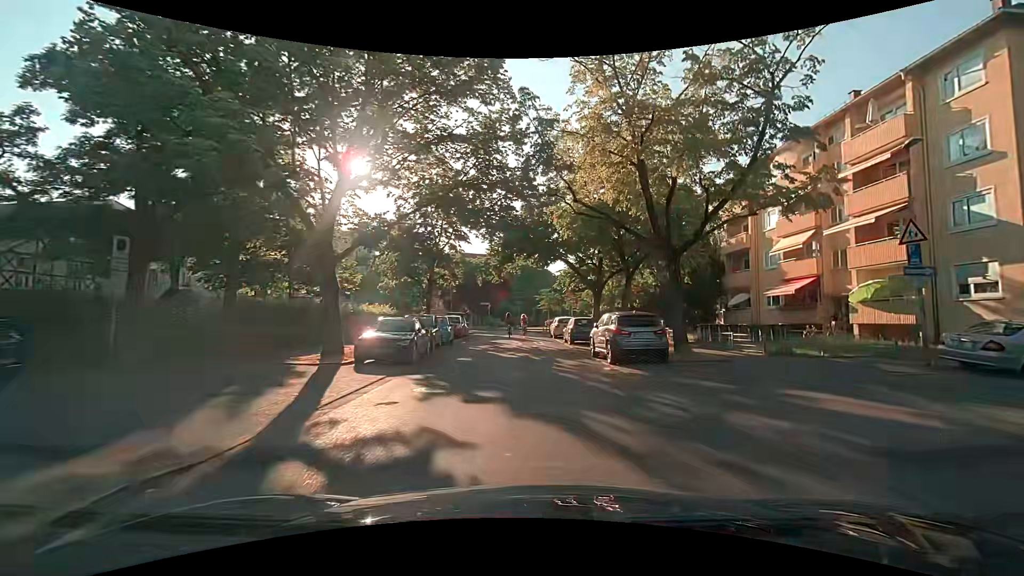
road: residential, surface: asphalt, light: Day
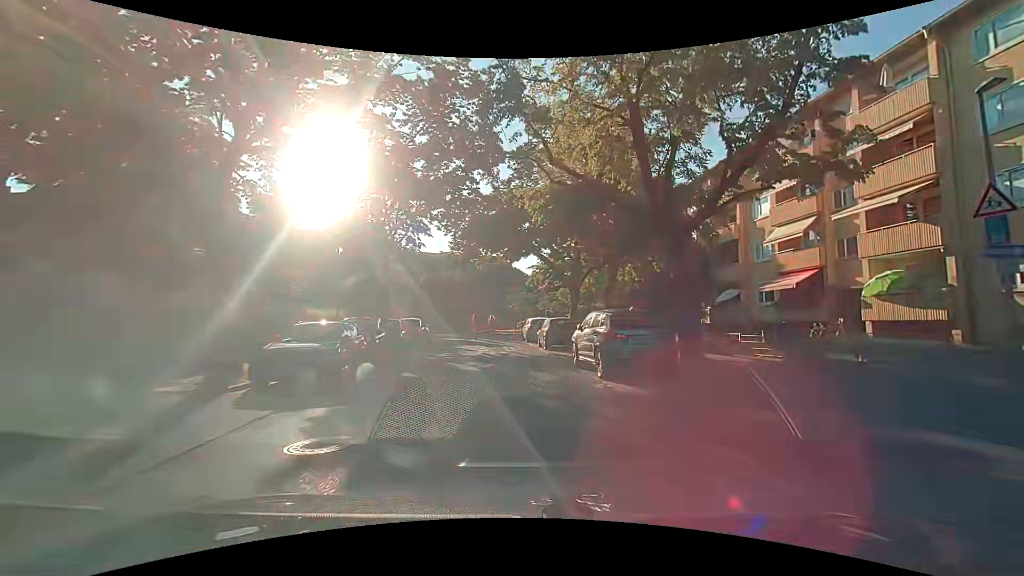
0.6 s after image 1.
(+0.1, +4.0) m; +2°
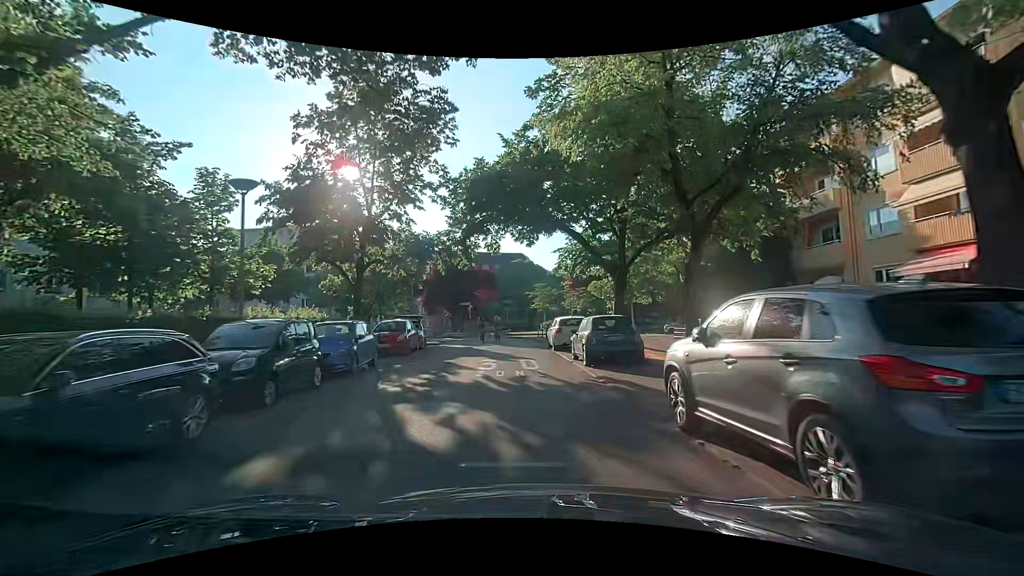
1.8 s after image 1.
(-0.2, +8.3) m; -3°
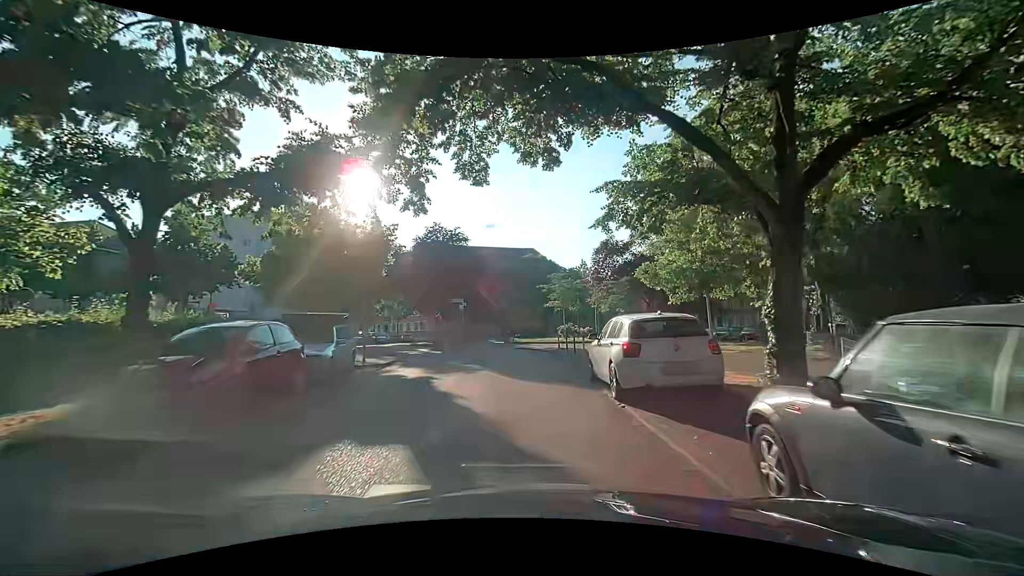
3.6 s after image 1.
(-0.2, +13.1) m; -2°
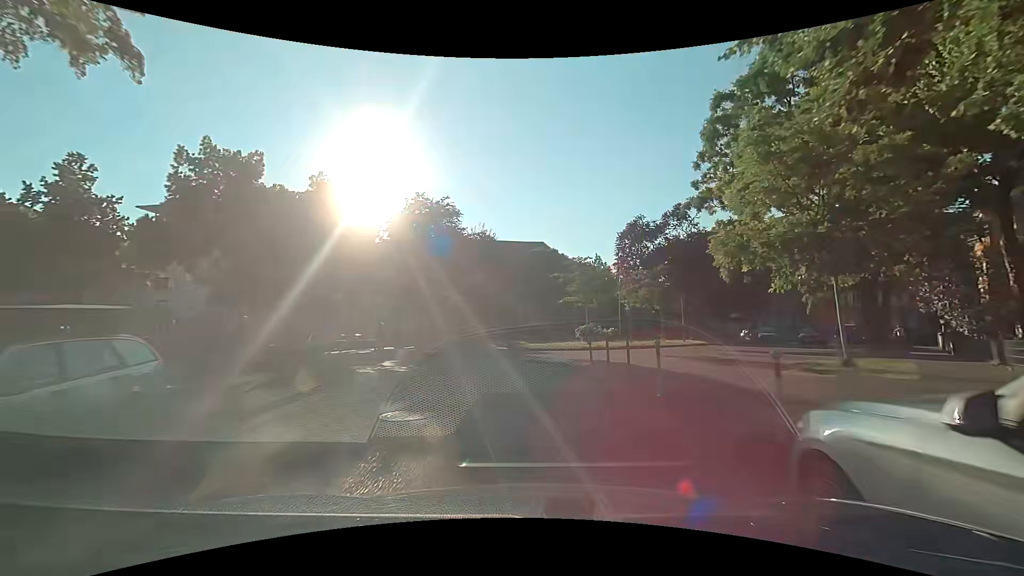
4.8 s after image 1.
(0.0, +8.6) m; +1°
